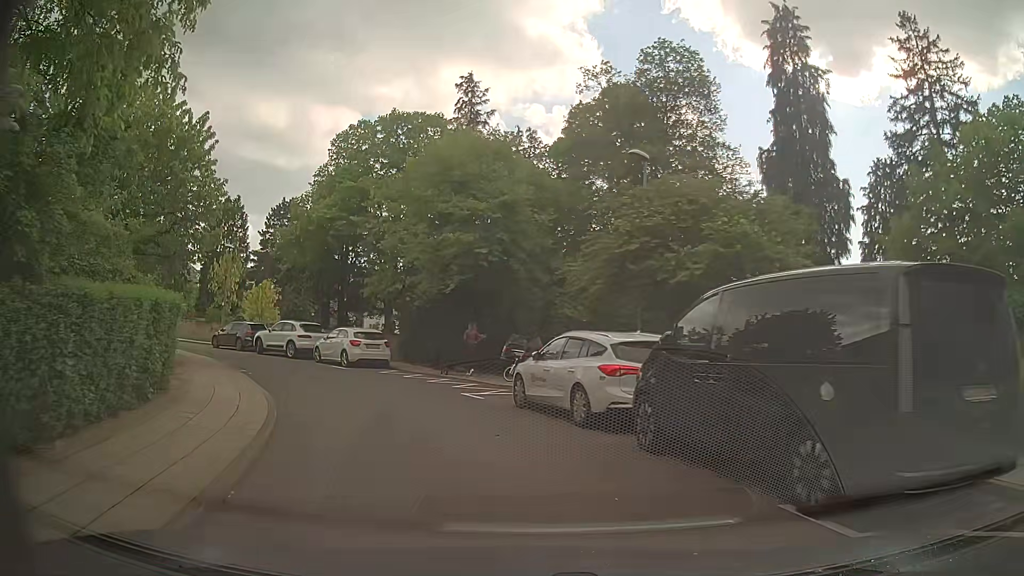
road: residential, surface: asphalt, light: Day
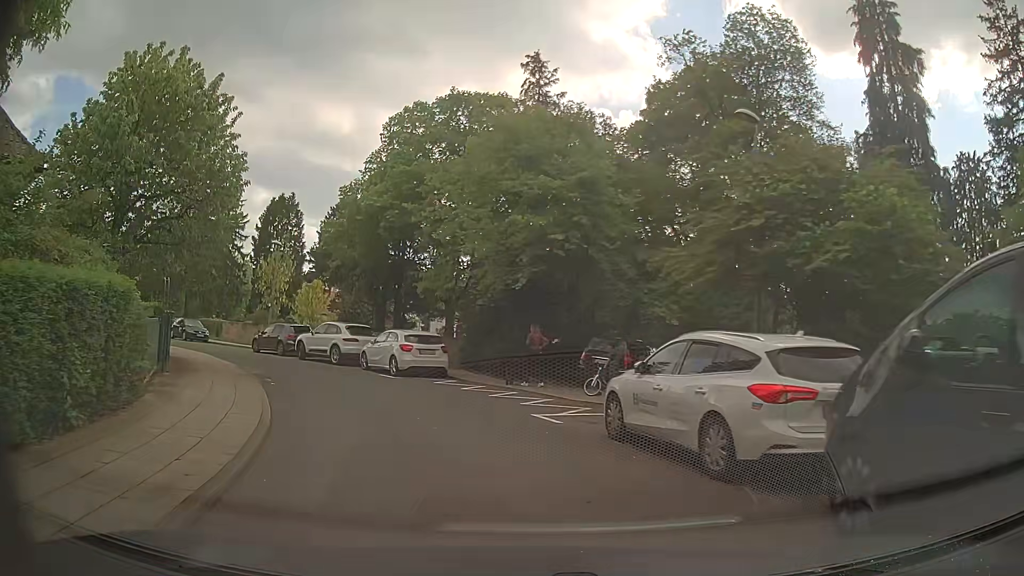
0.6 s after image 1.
(-0.2, +3.7) m; -6°
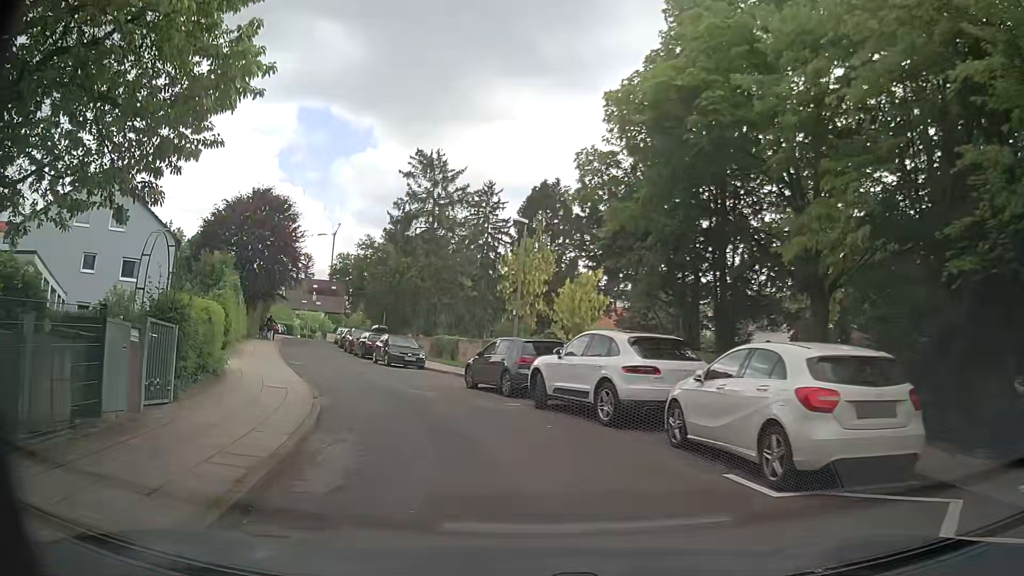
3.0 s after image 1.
(-2.9, +13.9) m; -25°
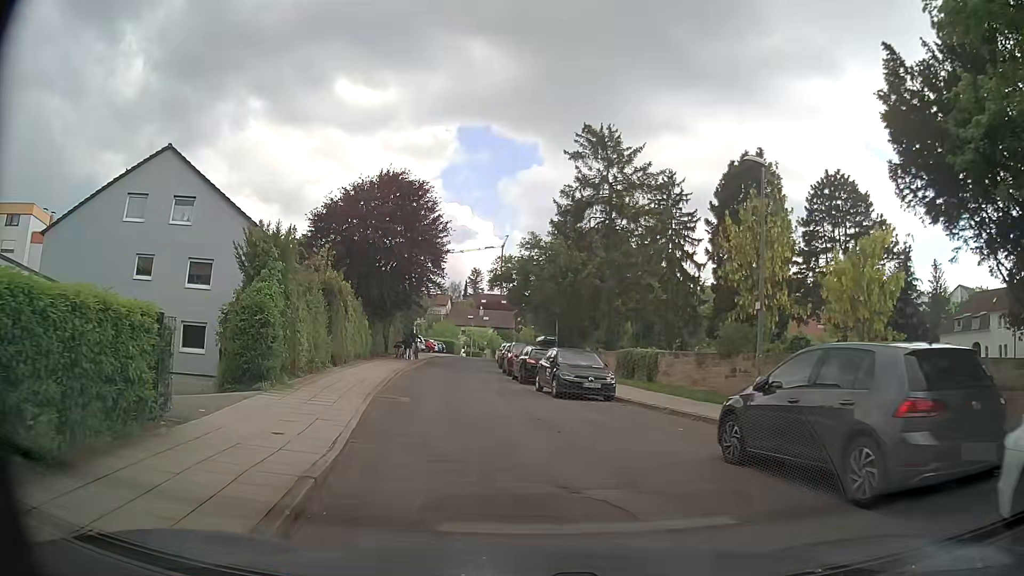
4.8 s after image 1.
(-1.4, +10.5) m; -14°
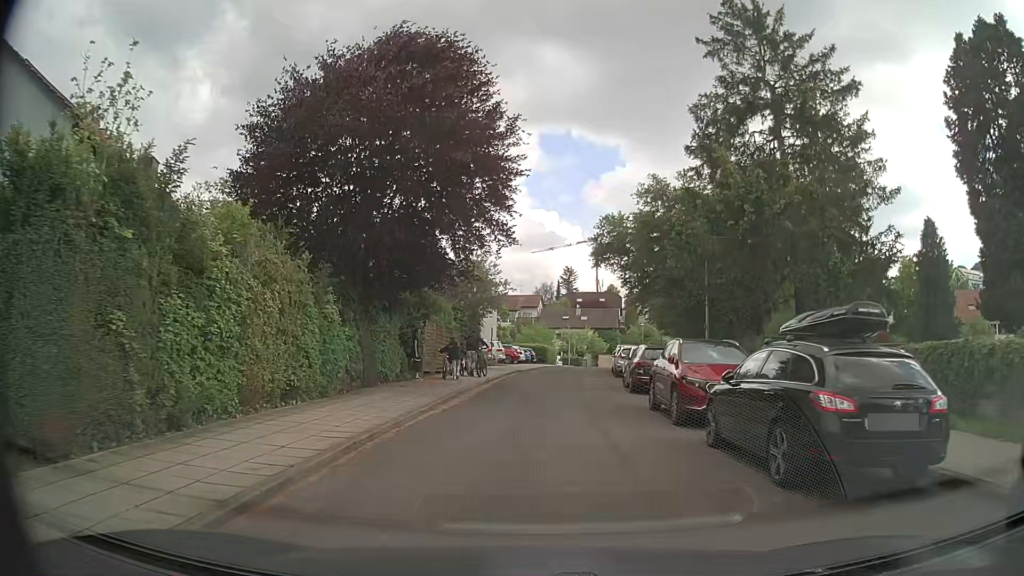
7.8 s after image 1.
(-1.9, +19.2) m; -9°
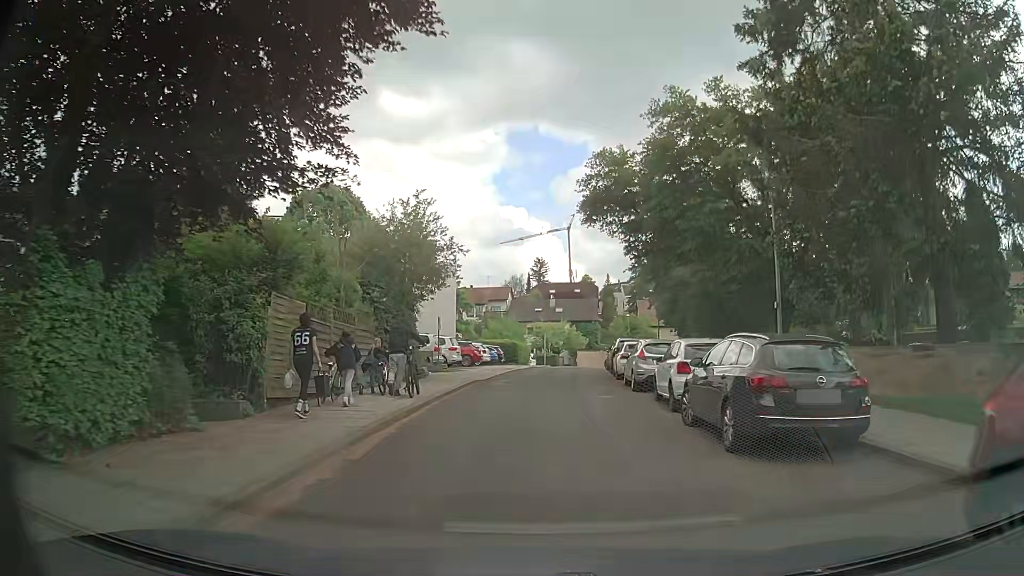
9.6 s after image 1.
(+0.2, +12.6) m; +3°
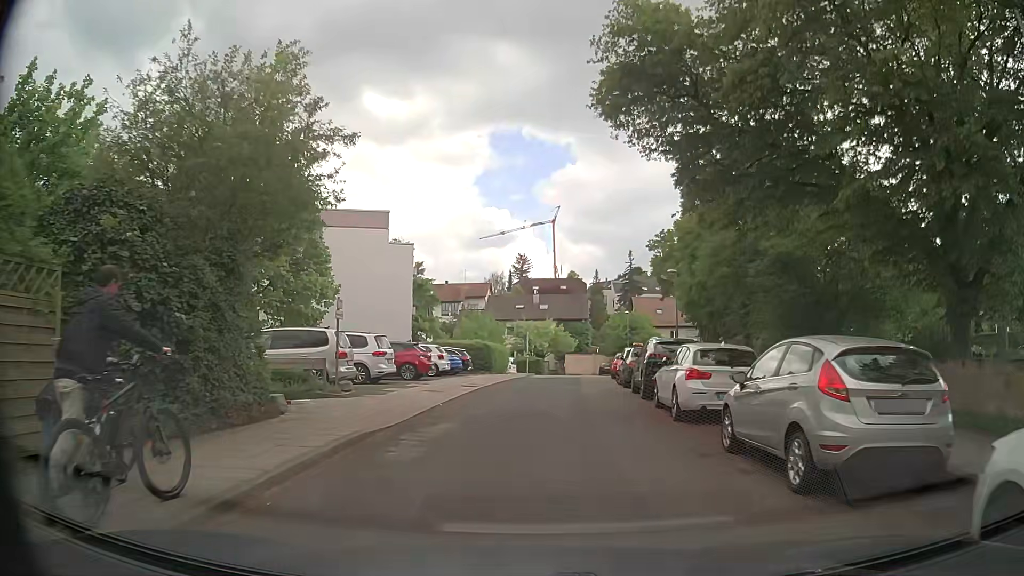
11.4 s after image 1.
(+0.2, +12.9) m; +2°
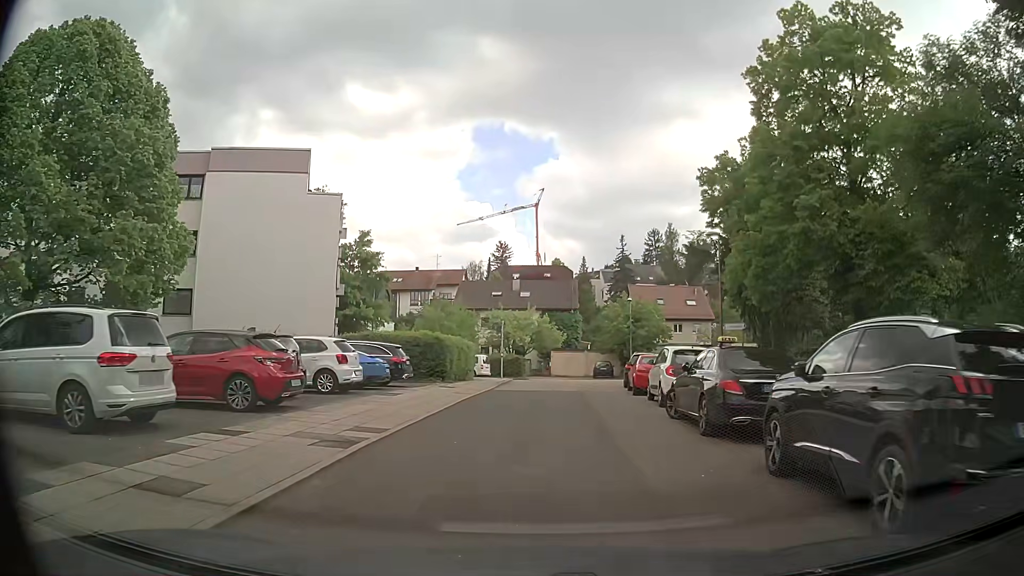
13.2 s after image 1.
(+0.1, +13.3) m; +1°
